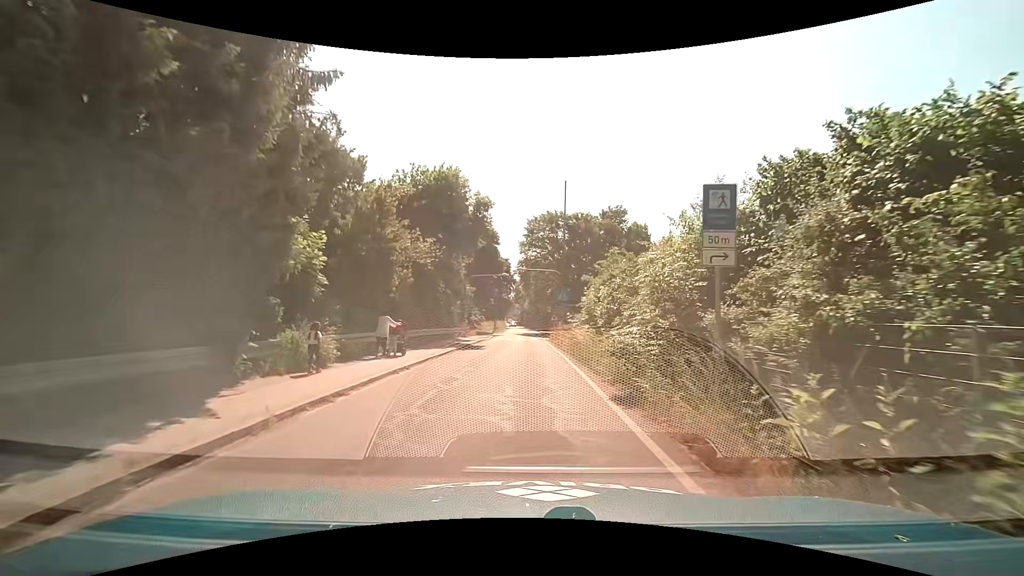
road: unclassified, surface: asphalt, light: Day
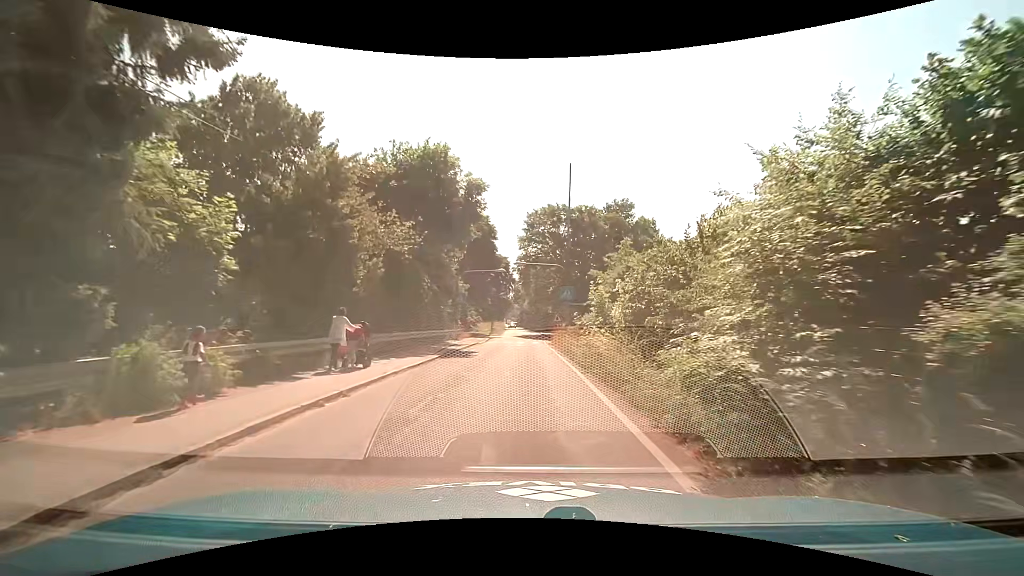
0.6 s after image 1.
(-0.1, +4.5) m; -1°
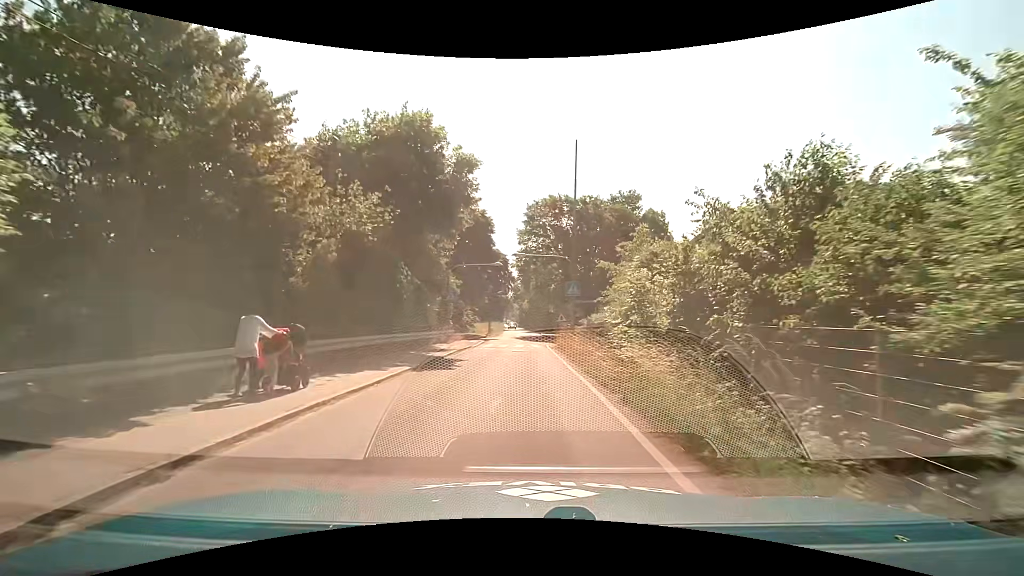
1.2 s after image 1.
(+0.1, +4.5) m; -1°
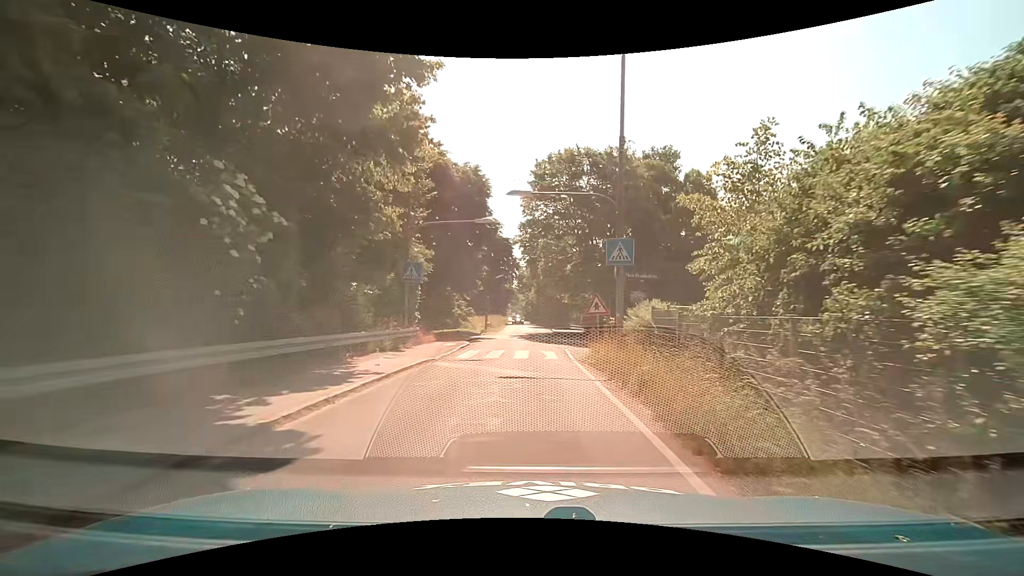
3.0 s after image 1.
(+0.3, +13.2) m; +1°
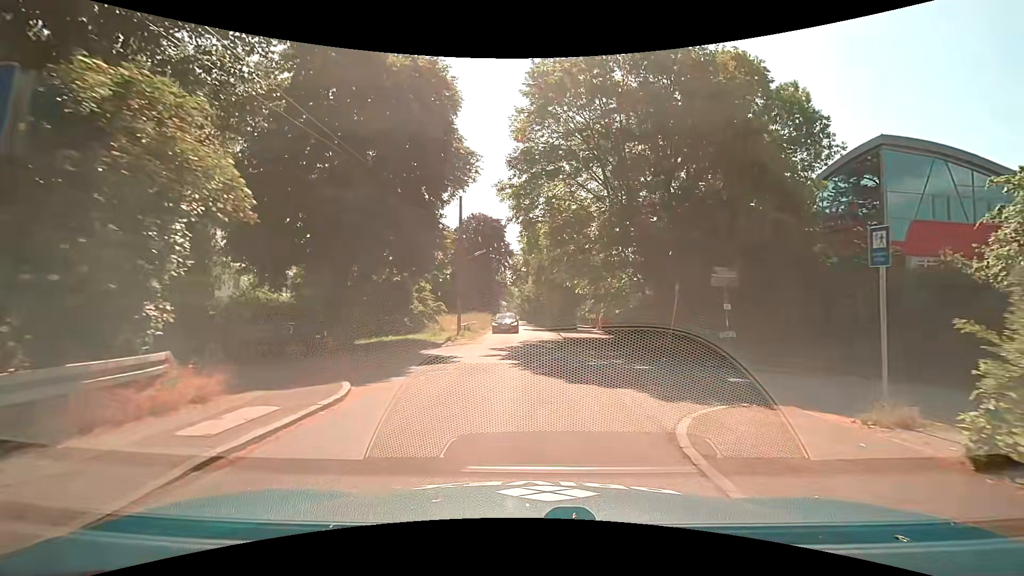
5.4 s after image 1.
(-0.2, +17.1) m; -1°
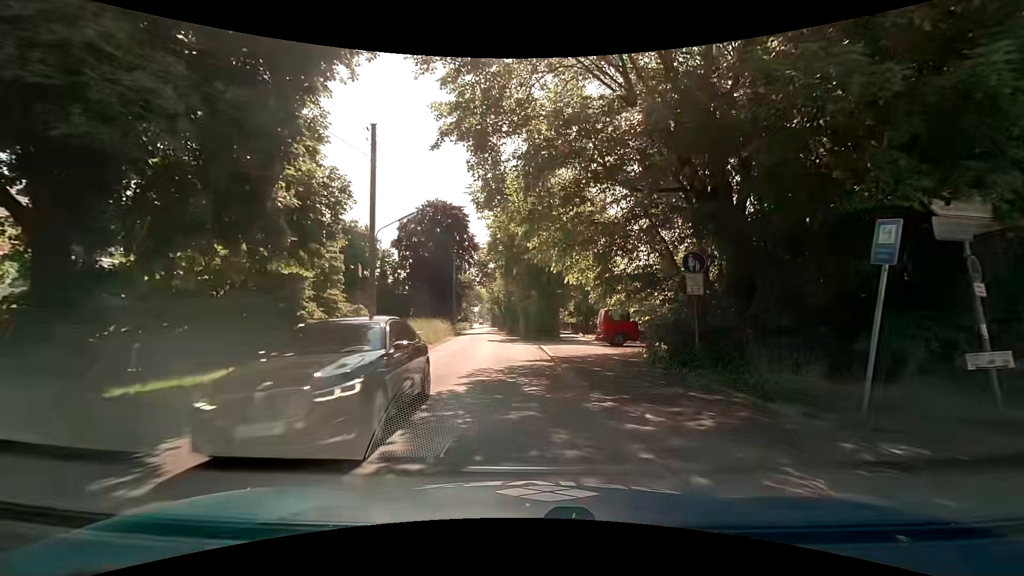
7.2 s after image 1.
(+0.6, +12.8) m; +5°
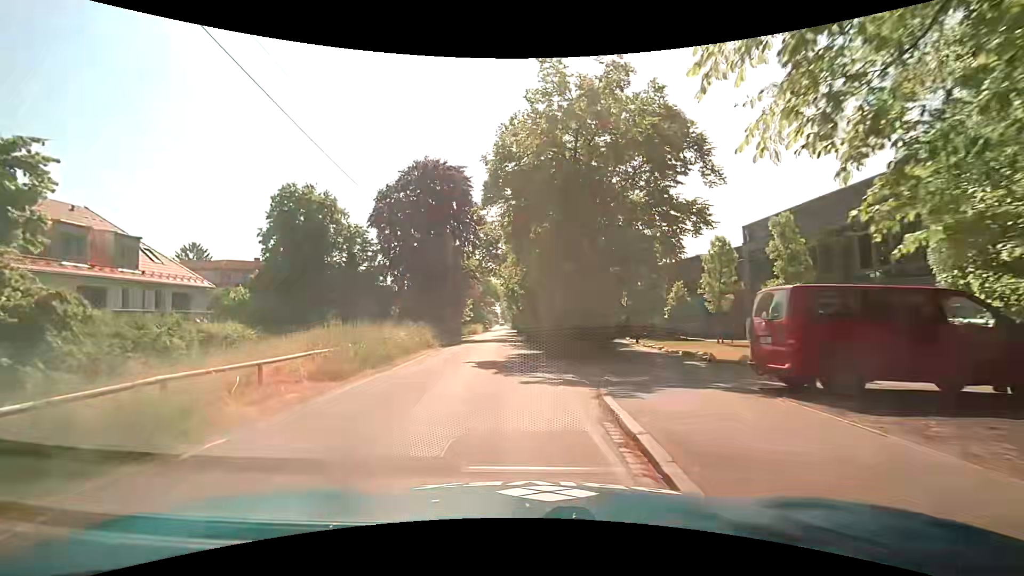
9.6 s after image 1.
(-0.3, +17.2) m; -2°
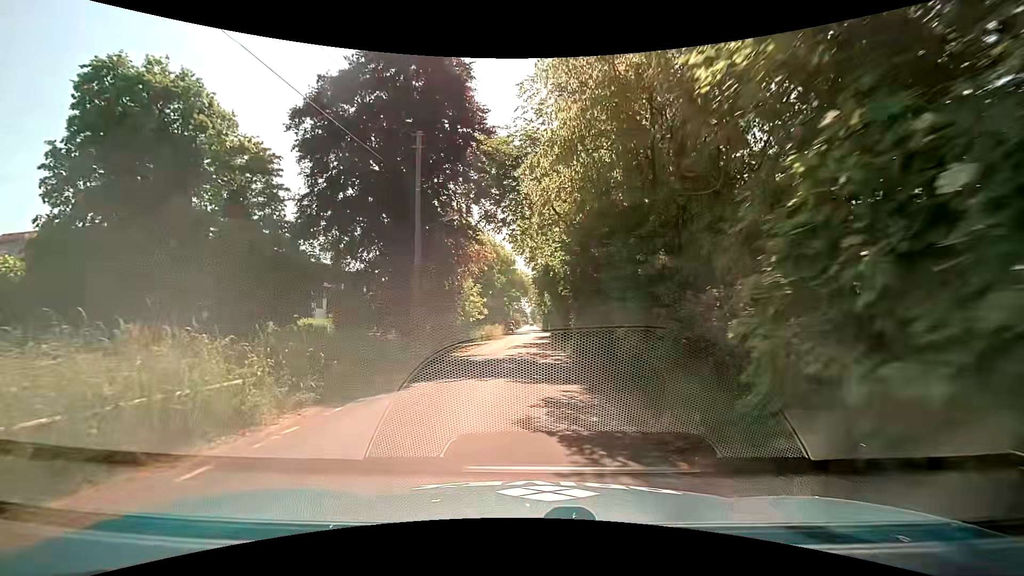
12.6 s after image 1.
(-1.3, +20.9) m; -5°
(0, +10) (0, +20) (0, +30) (0, +40) (0, +50) (0, +60) (+1, +70) (+1, +80) (+1, +90) (+1, +100) m
